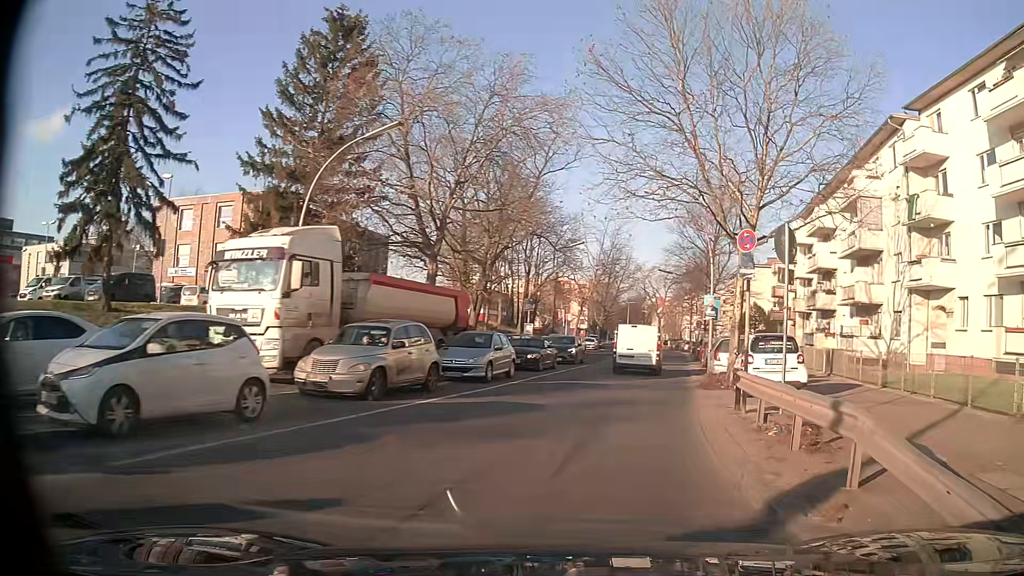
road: secondary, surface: asphalt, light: Day
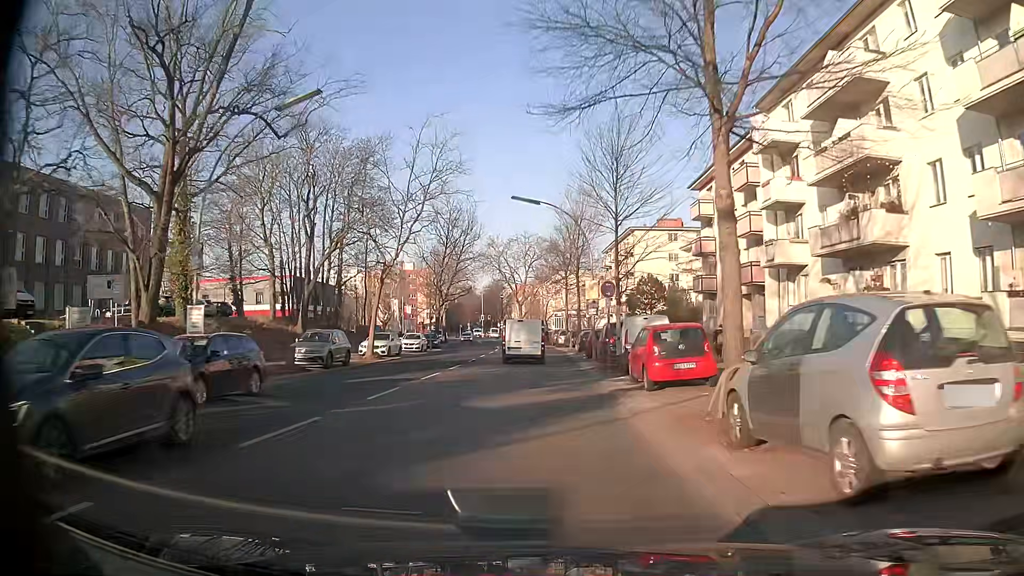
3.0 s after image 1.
(+4.1, +29.2) m; +11°
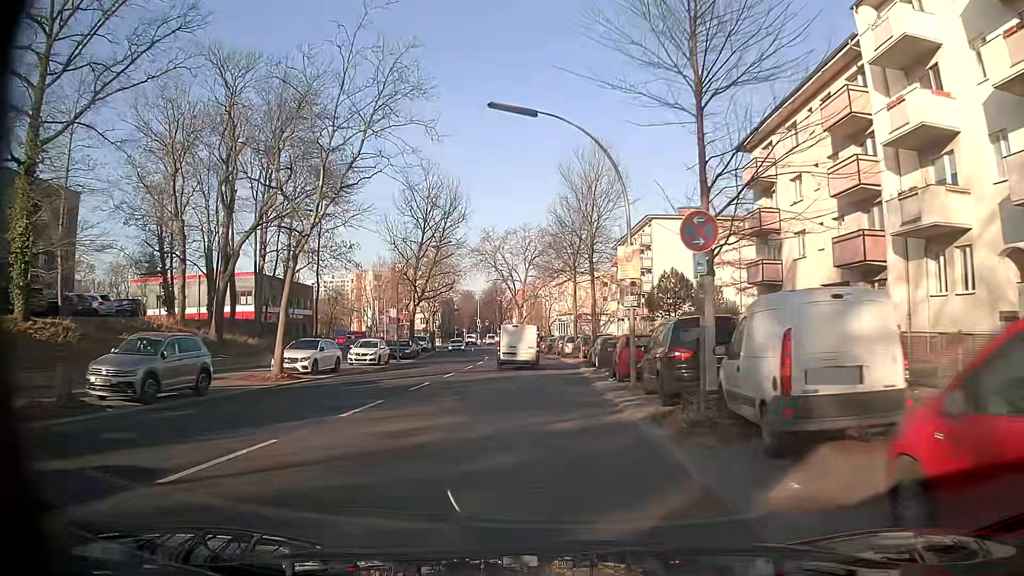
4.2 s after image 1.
(0.0, +14.1) m; -1°
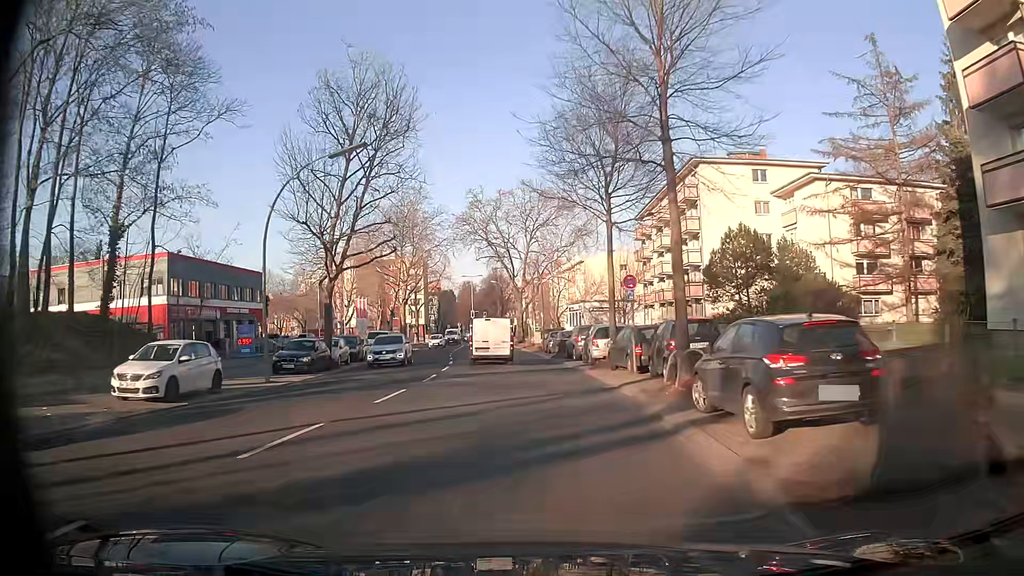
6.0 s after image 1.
(+0.2, +22.7) m; 0°
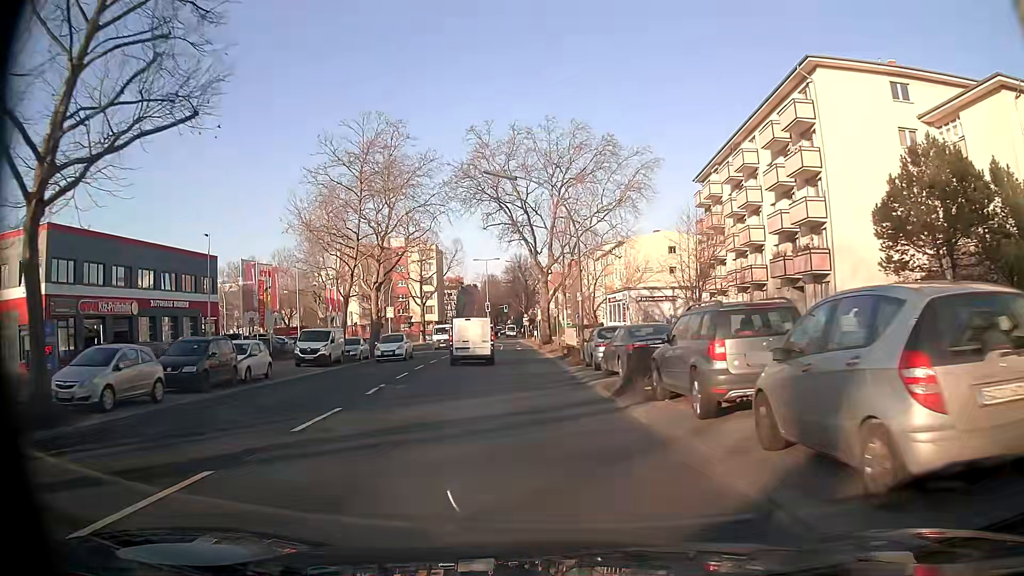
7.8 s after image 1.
(-0.3, +21.8) m; -2°
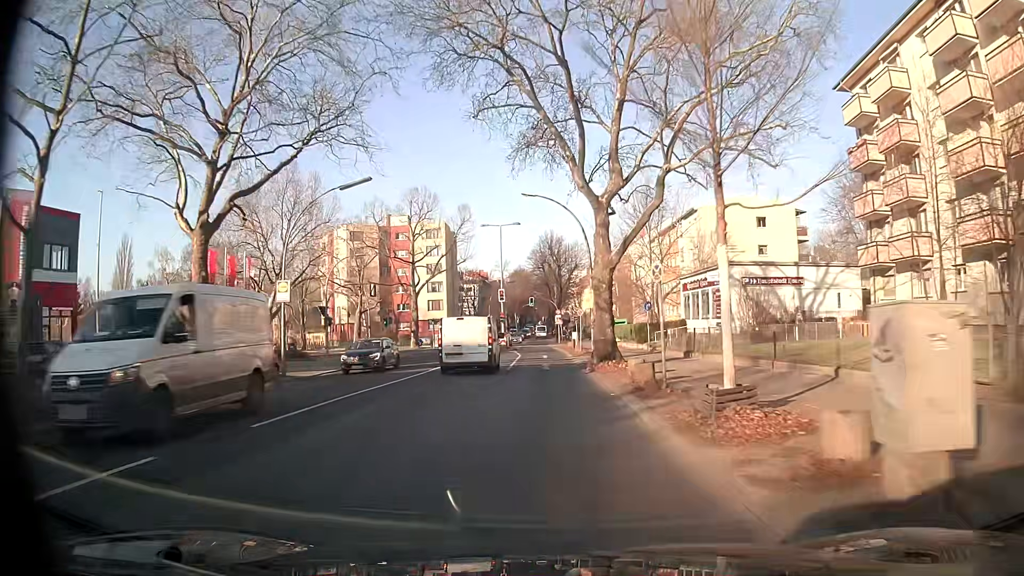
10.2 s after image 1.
(-1.0, +29.4) m; -3°
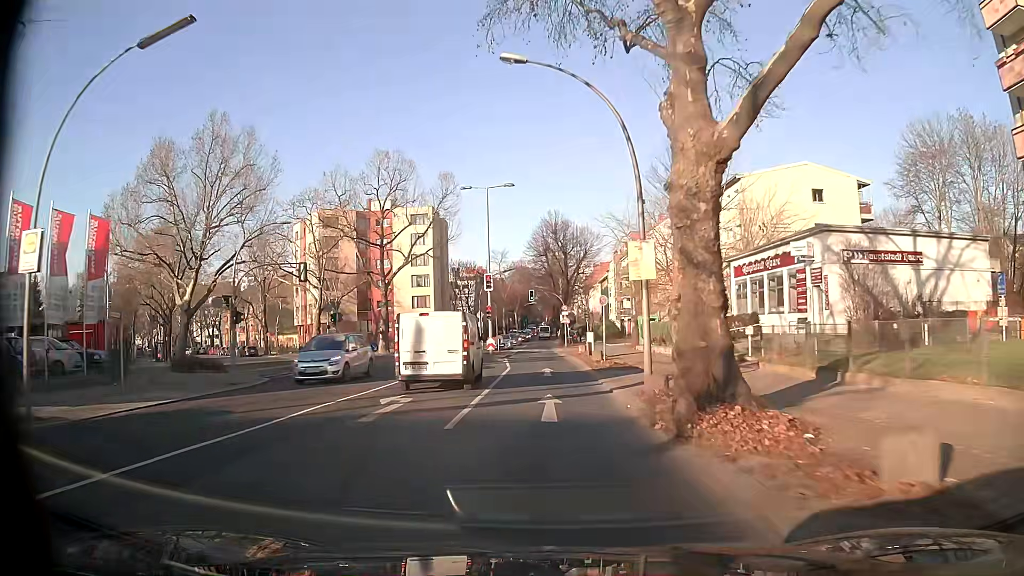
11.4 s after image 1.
(0.0, +15.6) m; 0°
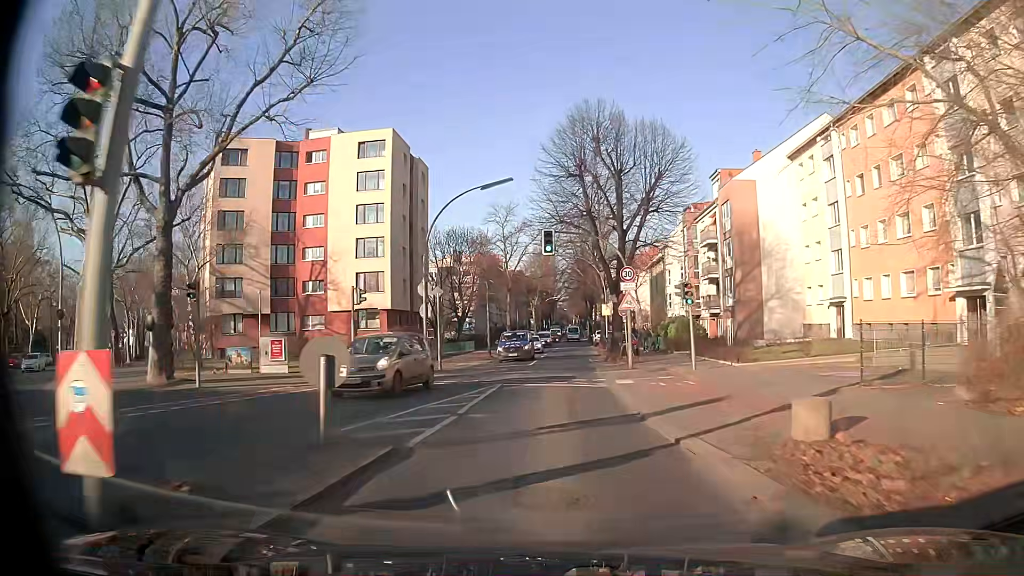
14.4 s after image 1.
(-0.6, +38.3) m; -2°
(0, +10) (0, +20) (0, +30) (+1, +40) (+1, +50) (+2, +60) (+2, +70) (+2, +80) (+2, +90) (+3, +100) m
